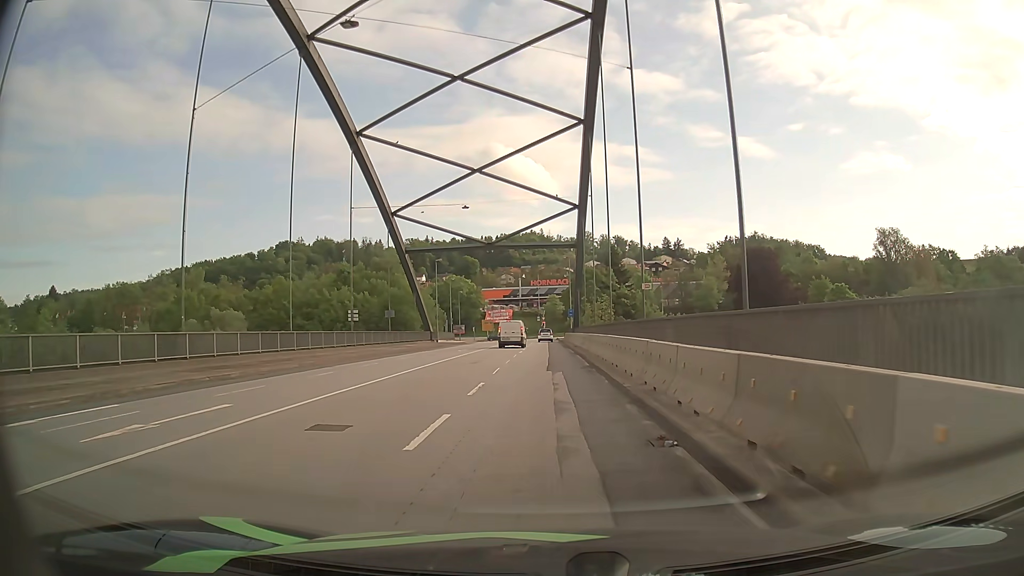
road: primary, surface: asphalt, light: Day
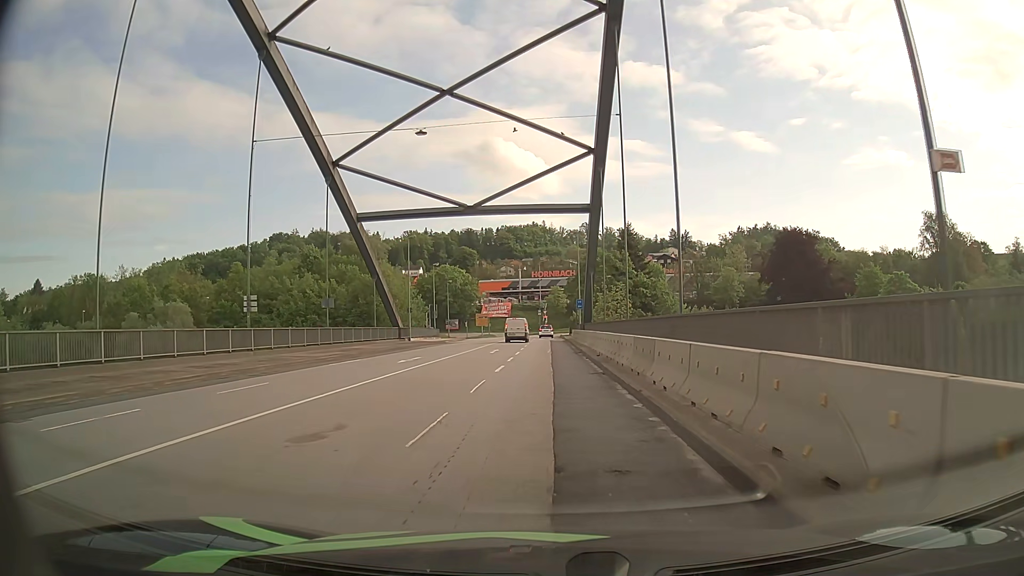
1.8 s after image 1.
(-0.1, +18.1) m; 0°
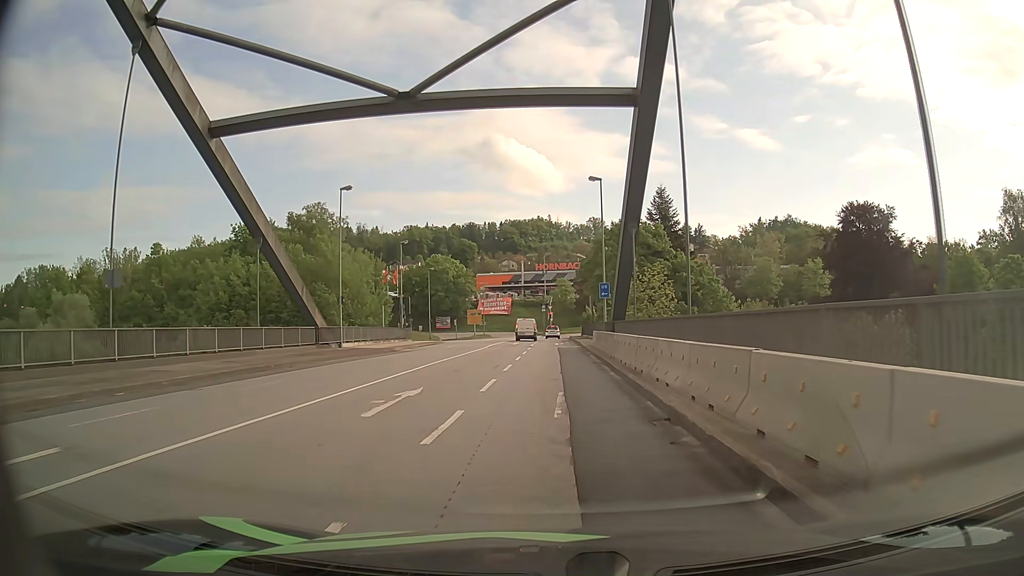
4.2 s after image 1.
(-0.2, +23.8) m; 0°
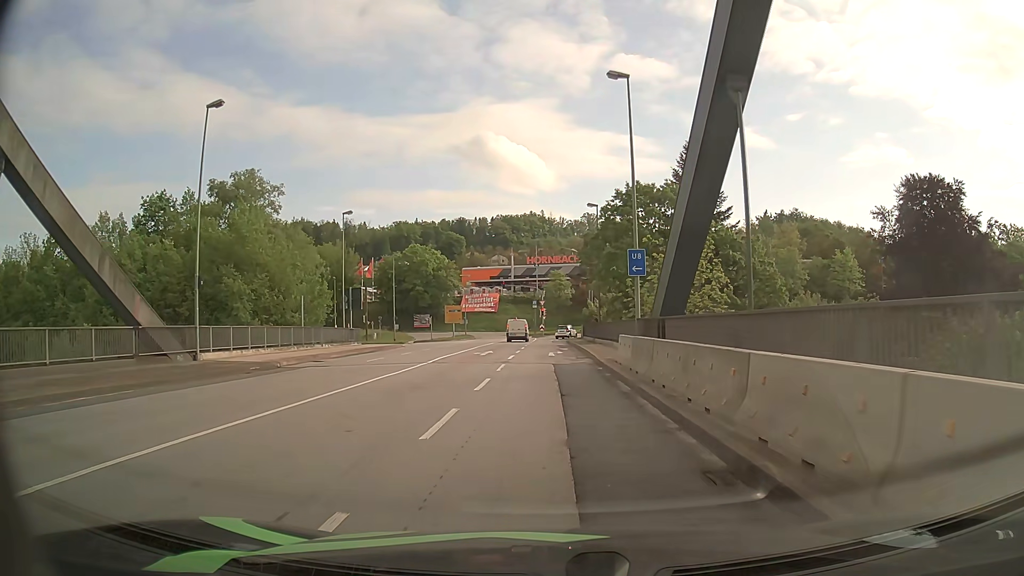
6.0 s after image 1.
(0.0, +17.9) m; 0°
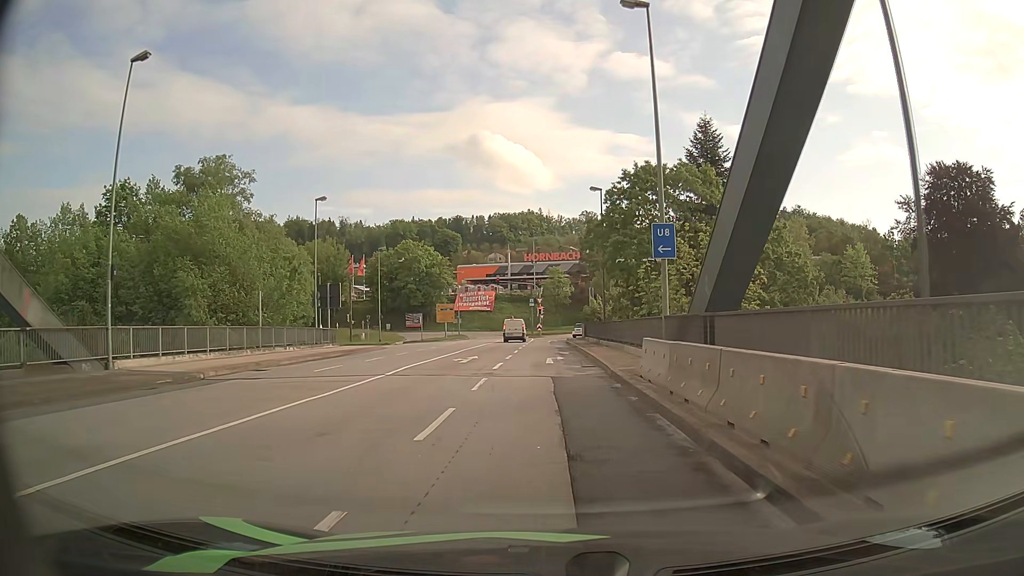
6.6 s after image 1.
(0.0, +5.9) m; 0°
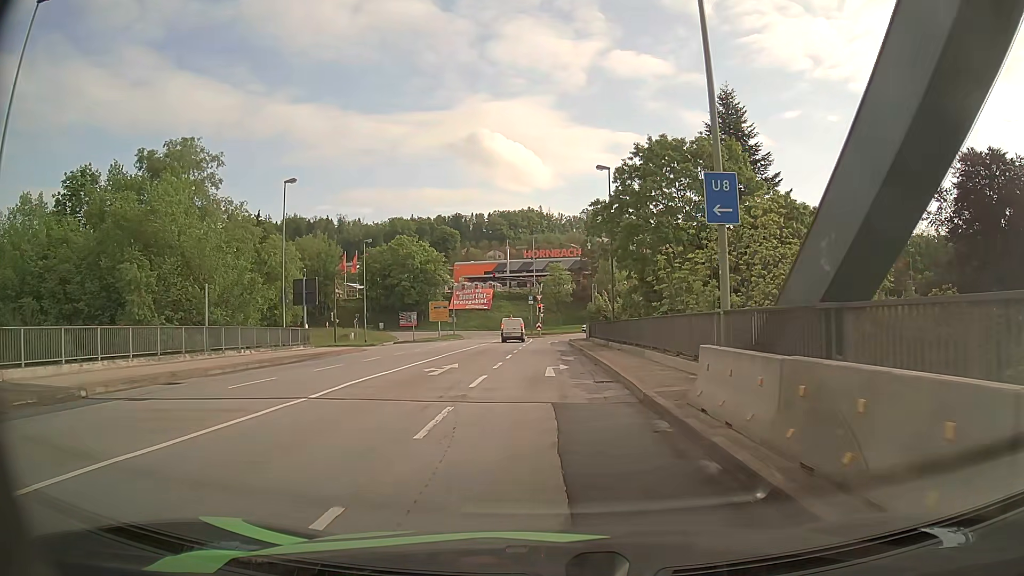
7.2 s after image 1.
(0.0, +5.9) m; 0°
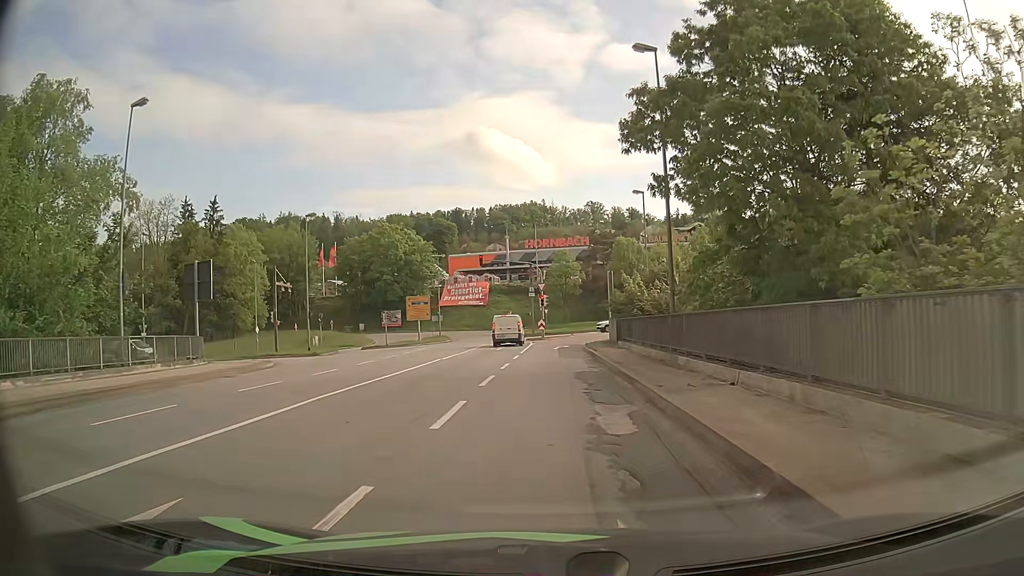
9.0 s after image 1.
(-0.1, +17.4) m; 0°
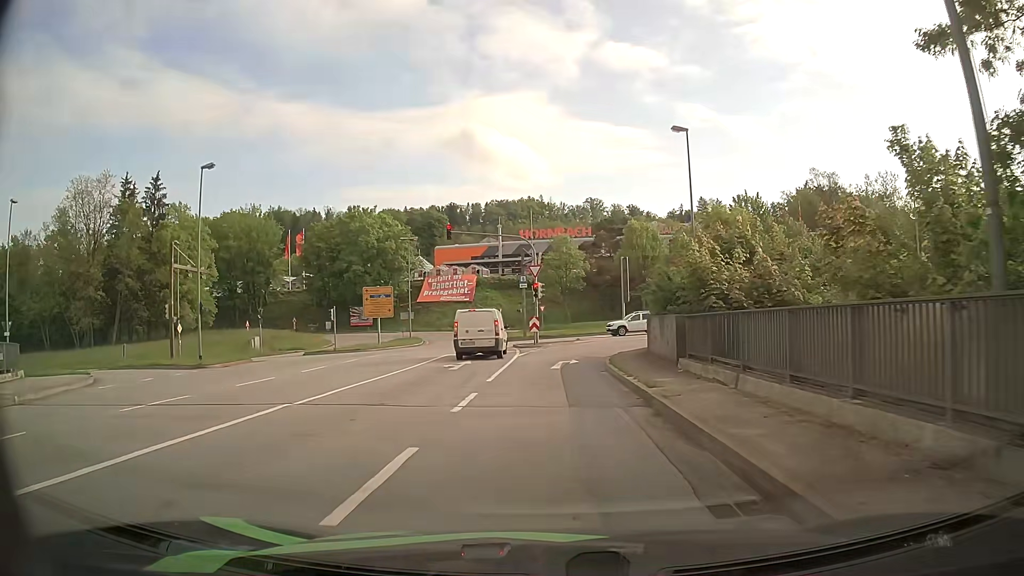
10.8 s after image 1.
(0.0, +16.0) m; +1°
(0, +10) (0, +20) (+1, +30) (+7, +38) (+16, +42) (+26, +45) (+35, +48) (+45, +50) (+55, +53) (+64, +56) m
